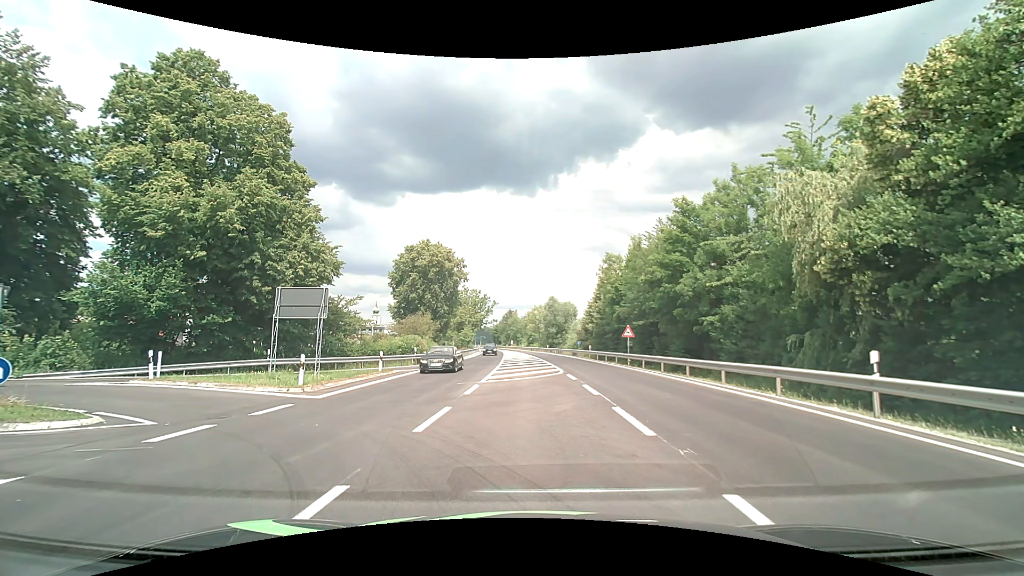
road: primary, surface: asphalt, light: Day
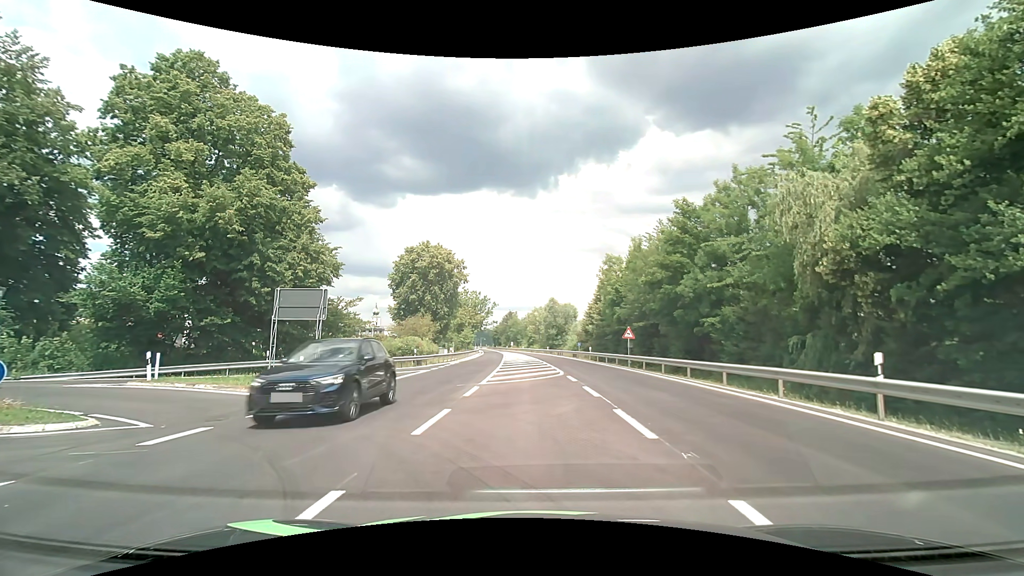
(0.0, +0.1) m; 0°
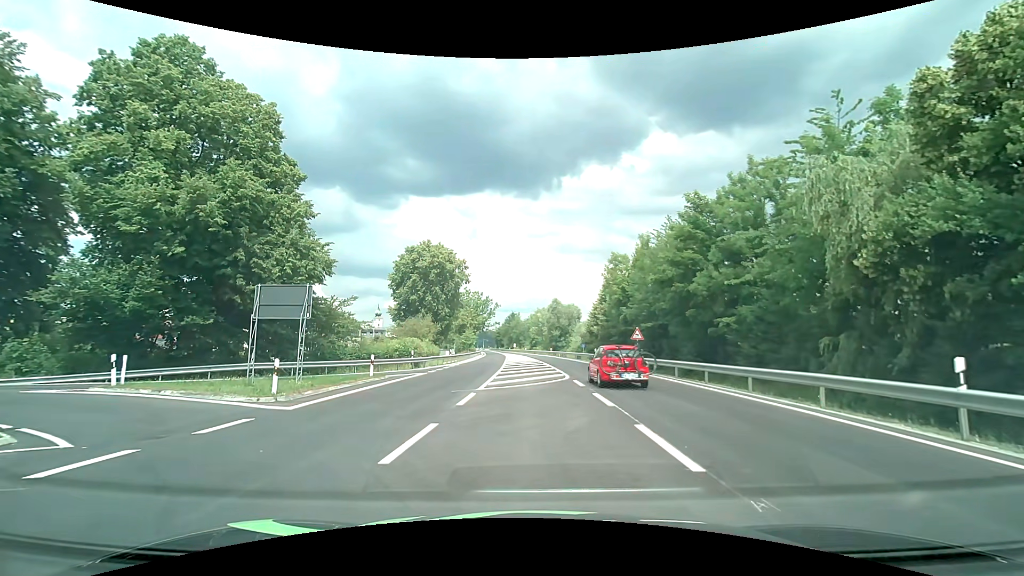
(0.0, +1.9) m; -2°
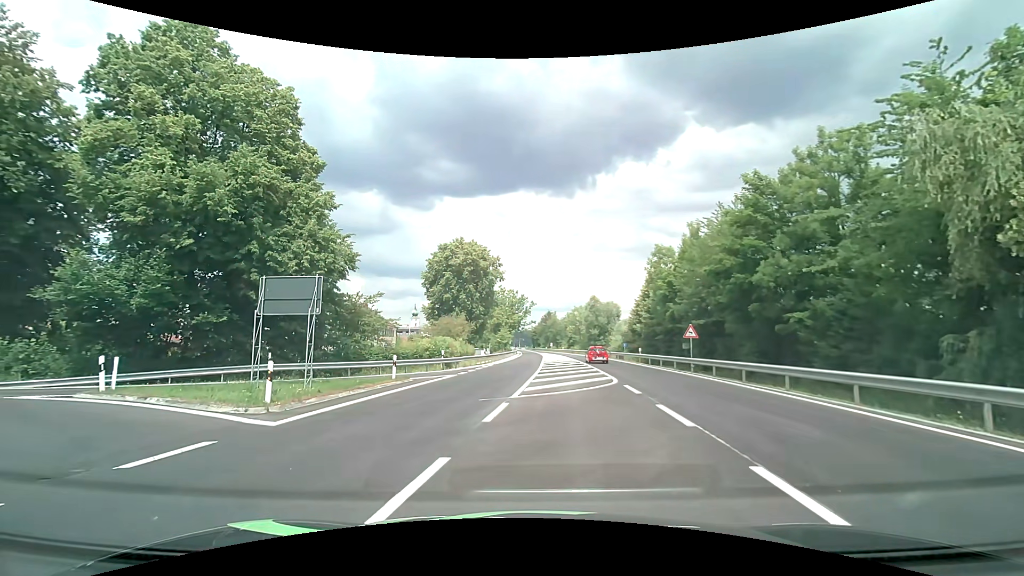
(0.0, +3.0) m; -2°
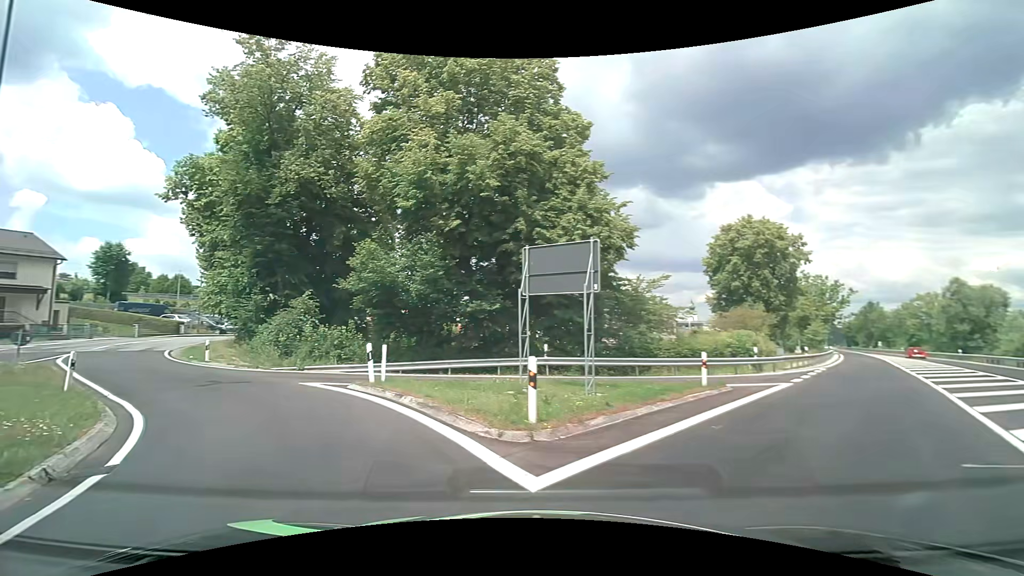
(-1.5, +5.9) m; -30°
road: unclassified
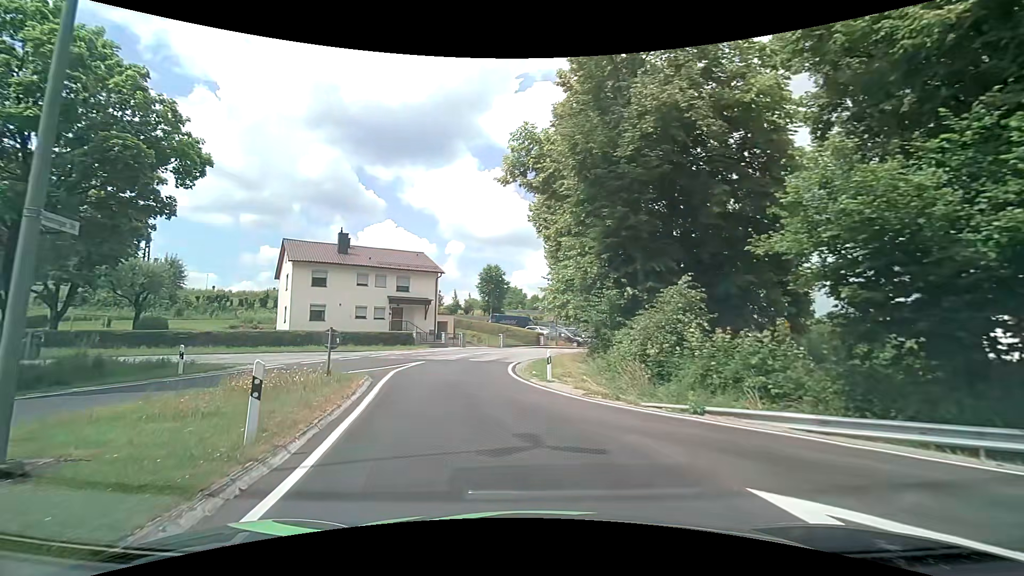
(-4.5, +10.7) m; -40°
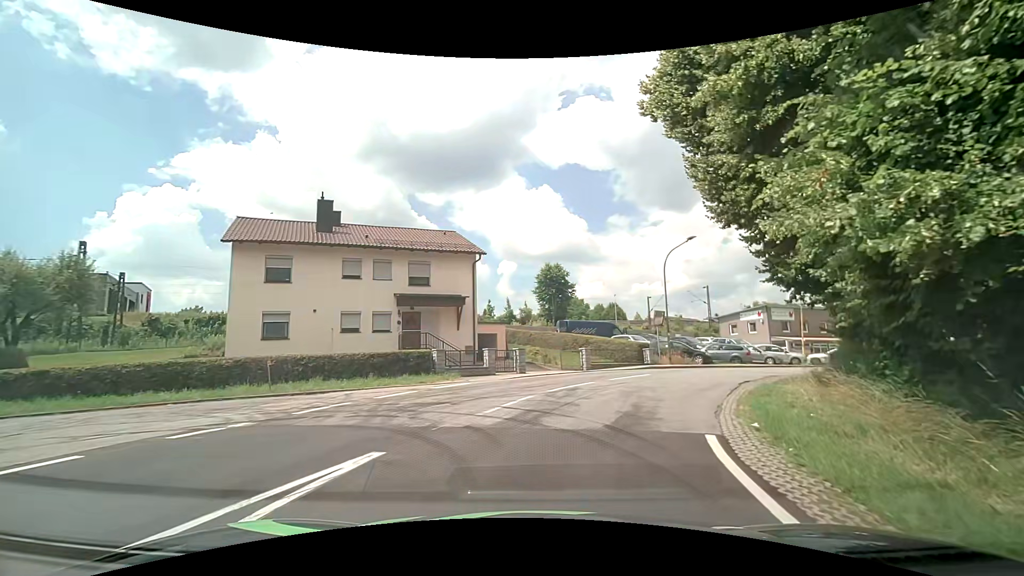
(-2.1, +17.4) m; -6°
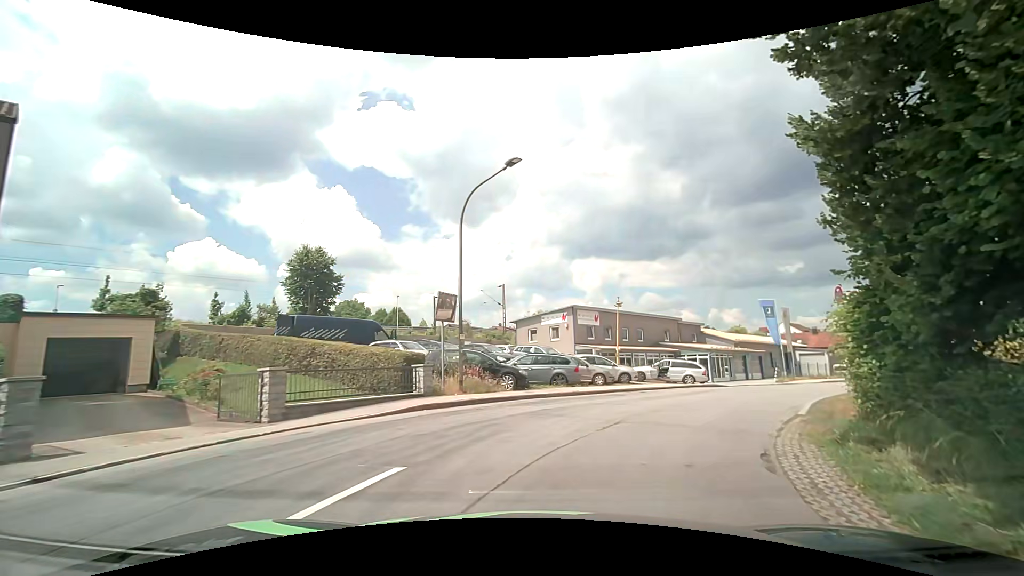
(+2.7, +14.8) m; +23°
(+2, +10) (+7, +18) (+14, +25) (+21, +33) (+28, +40) (+35, +47) (+42, +54) (+49, +61) (+56, +68) (+63, +75) m
